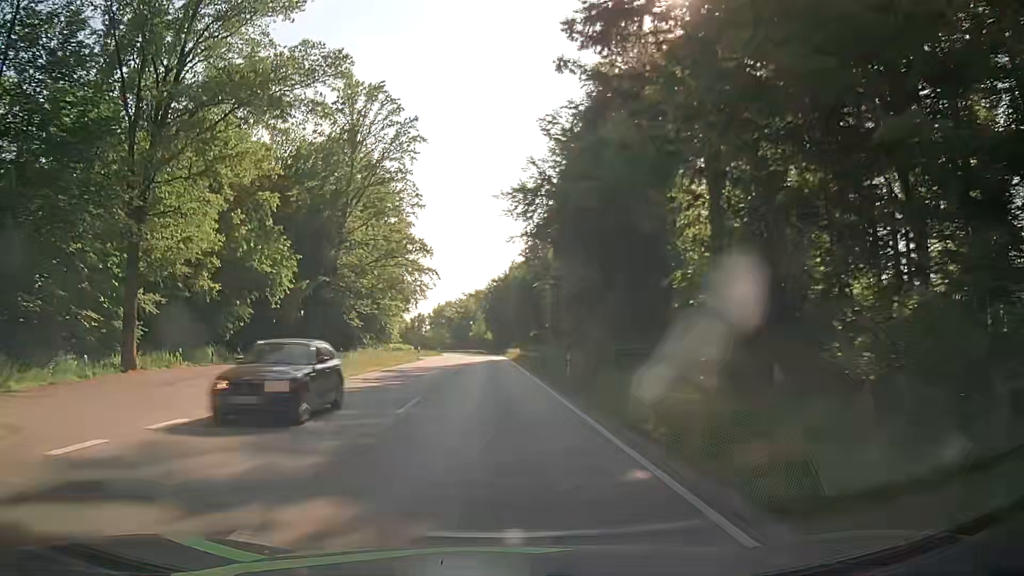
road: secondary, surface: asphalt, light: Day
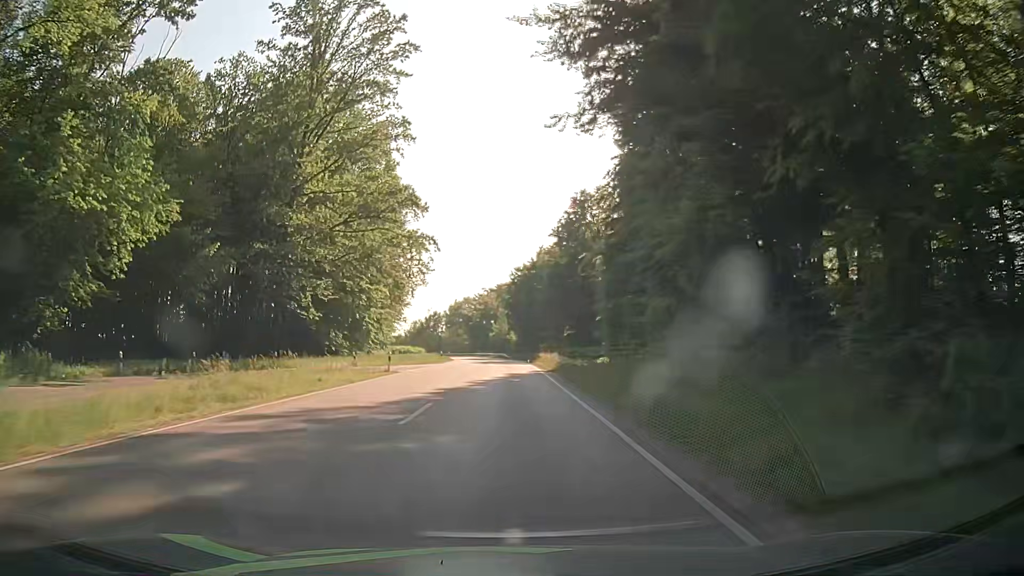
(-0.6, +25.4) m; -2°
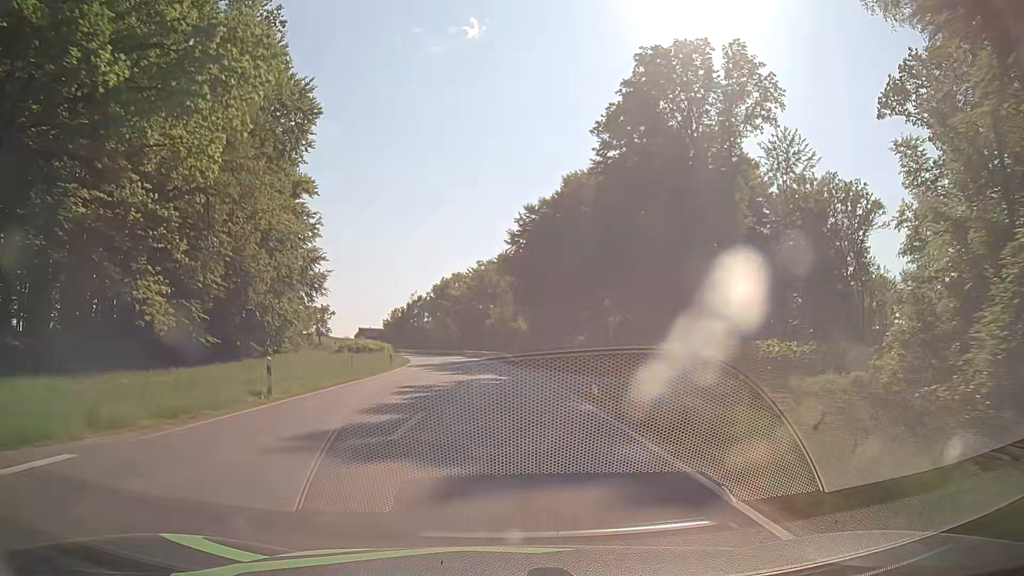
(0.0, +49.5) m; 0°
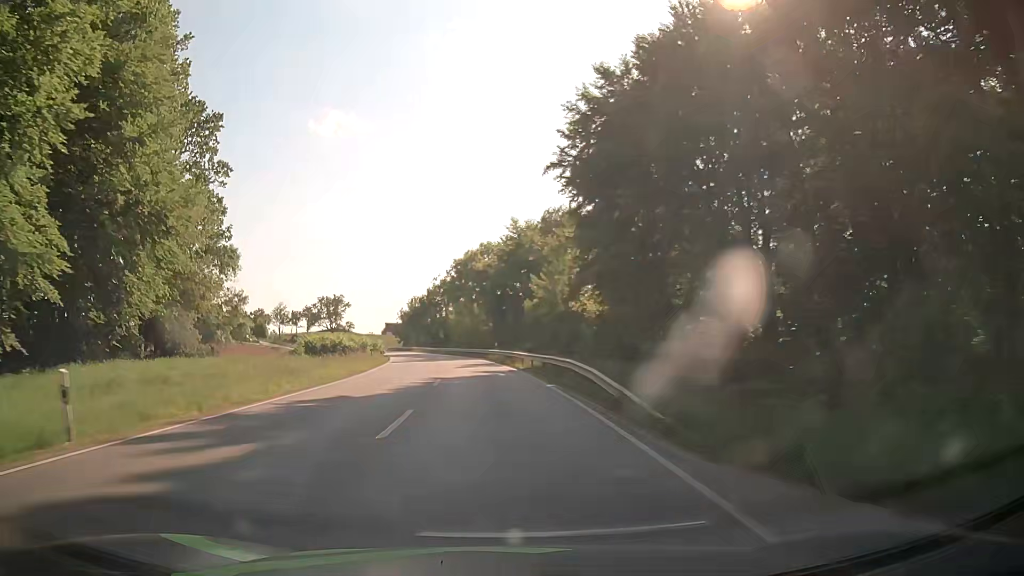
(-0.7, +36.0) m; -3°
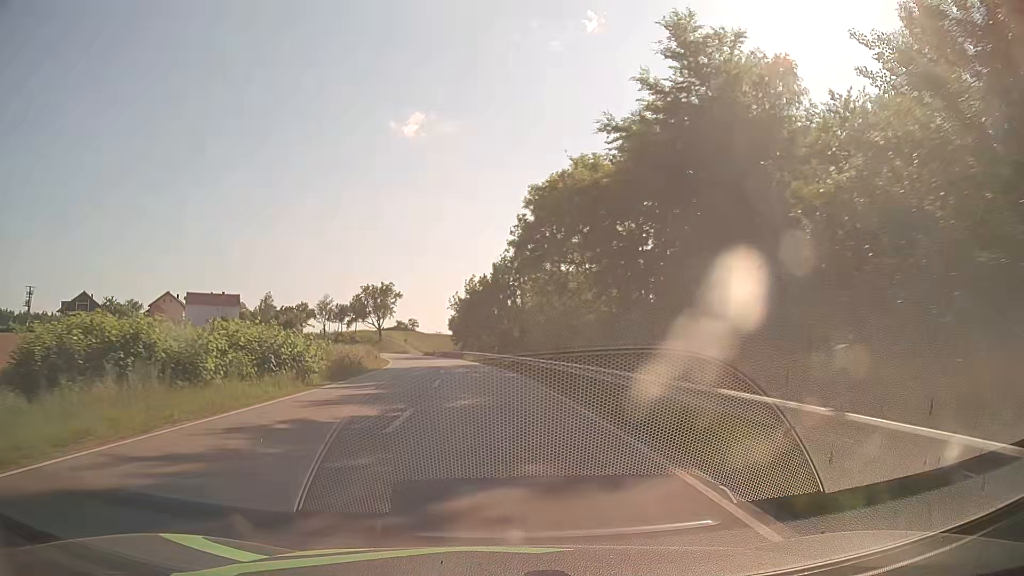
(-3.0, +47.1) m; -7°
